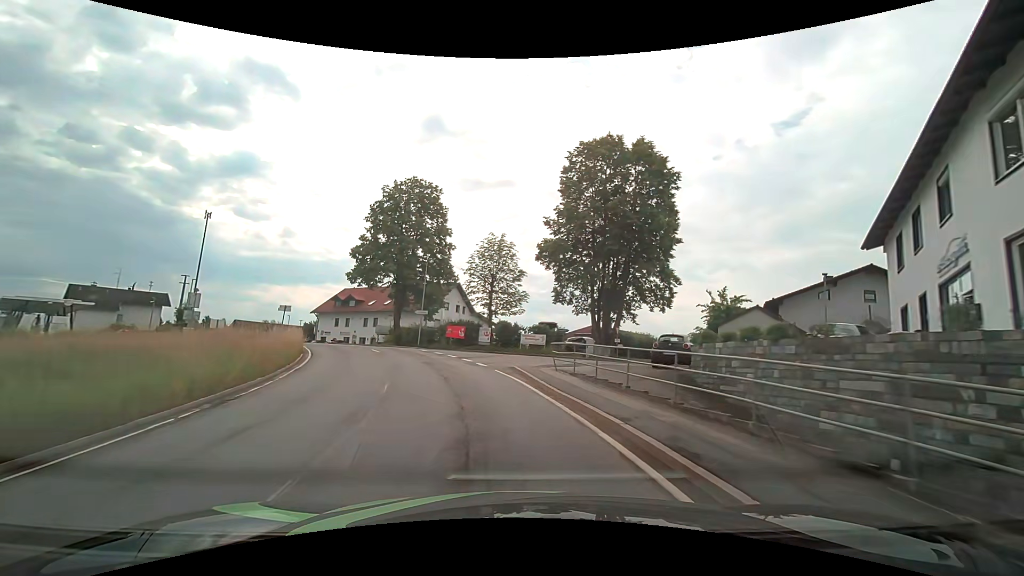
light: Day
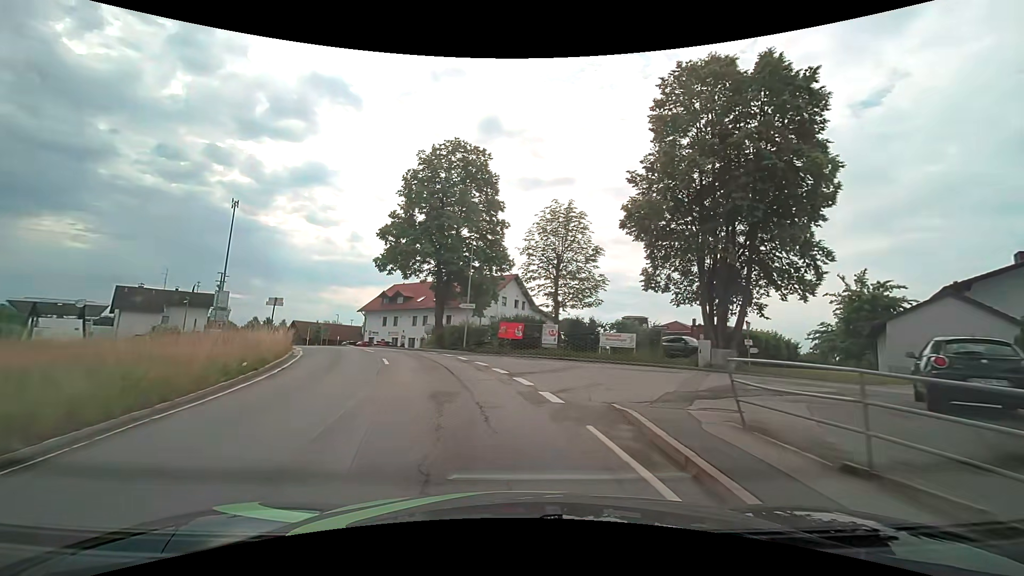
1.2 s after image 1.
(-0.7, +10.8) m; -7°
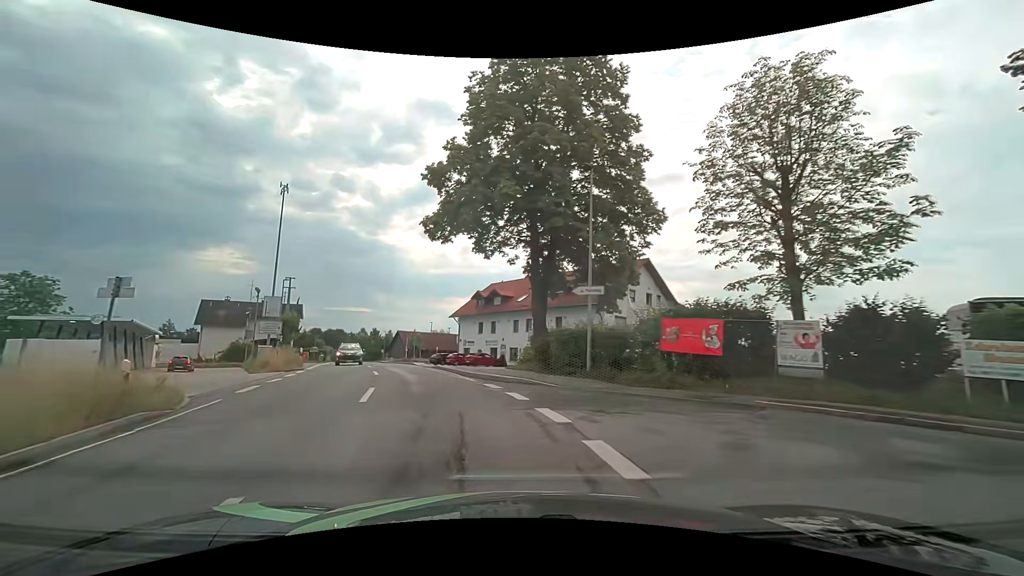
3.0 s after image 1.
(-1.7, +16.8) m; -12°
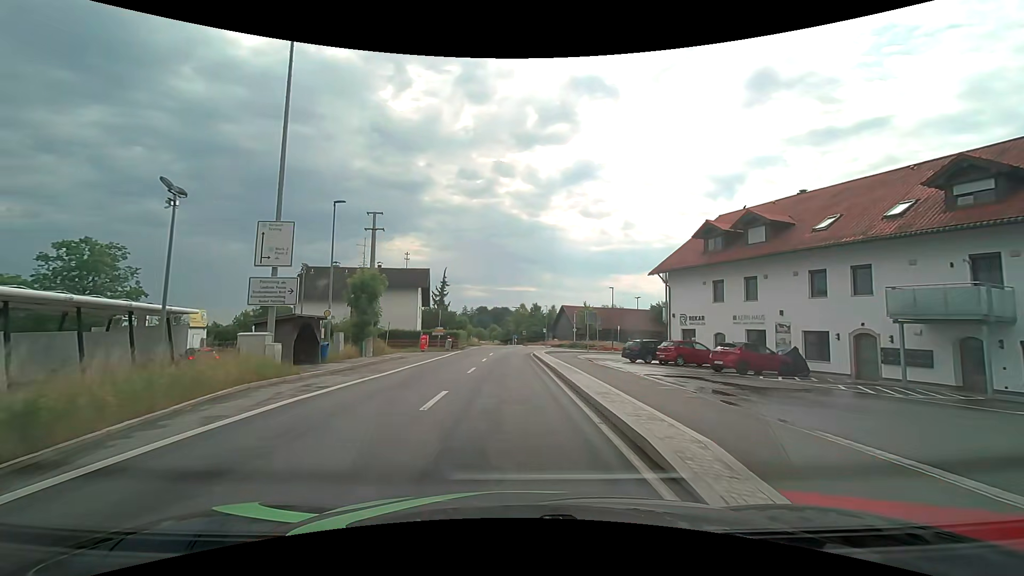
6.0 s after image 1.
(-6.2, +28.4) m; -20°
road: tertiary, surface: asphalt
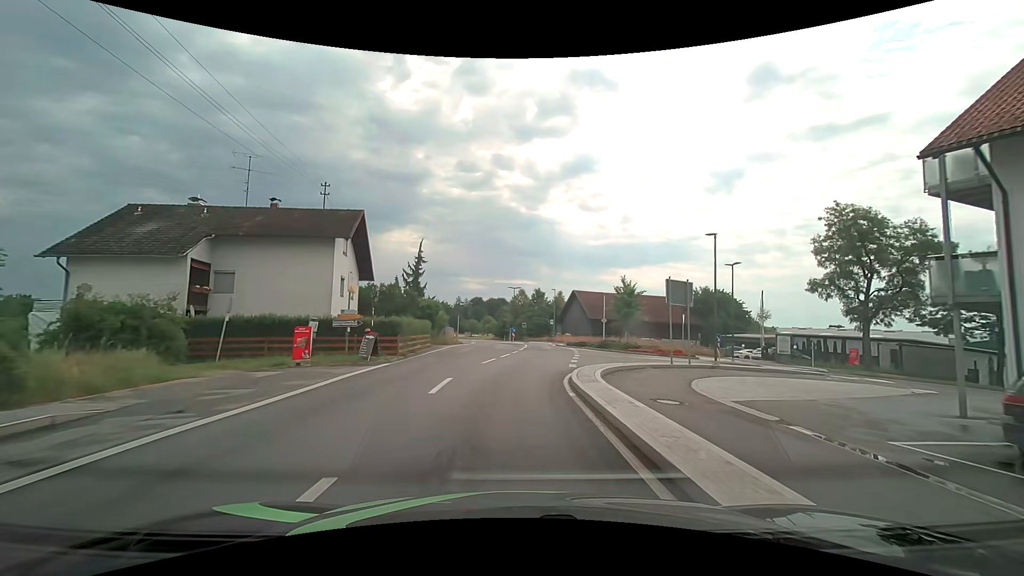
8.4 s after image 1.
(-0.2, +25.4) m; 0°
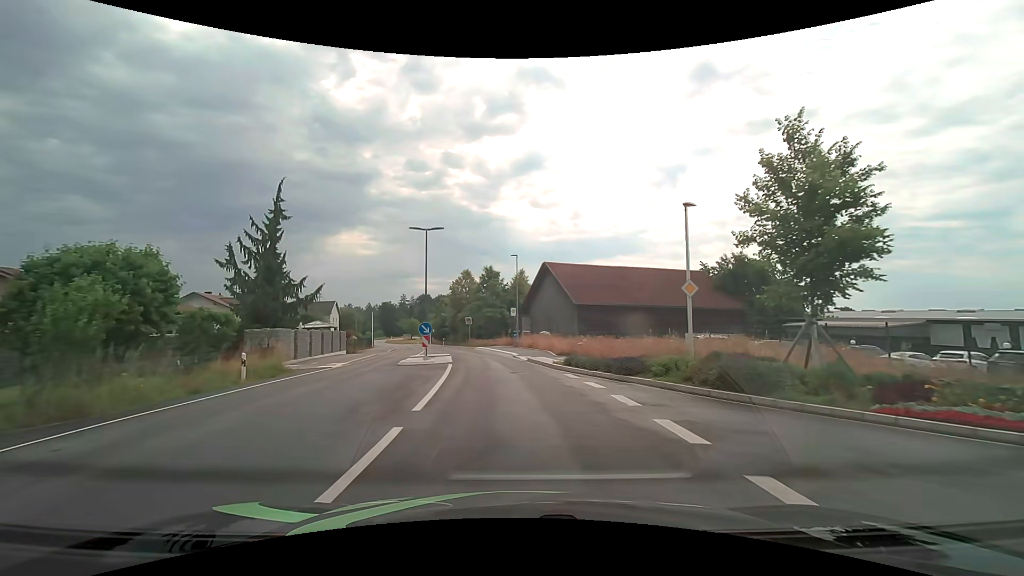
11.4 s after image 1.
(+1.5, +33.1) m; +6°
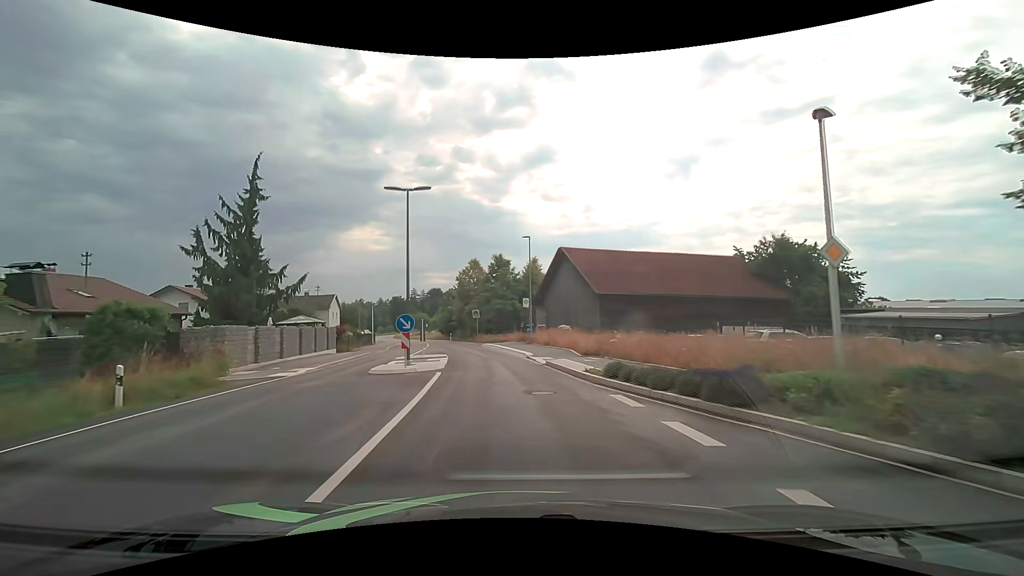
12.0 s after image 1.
(-0.1, +6.2) m; -2°
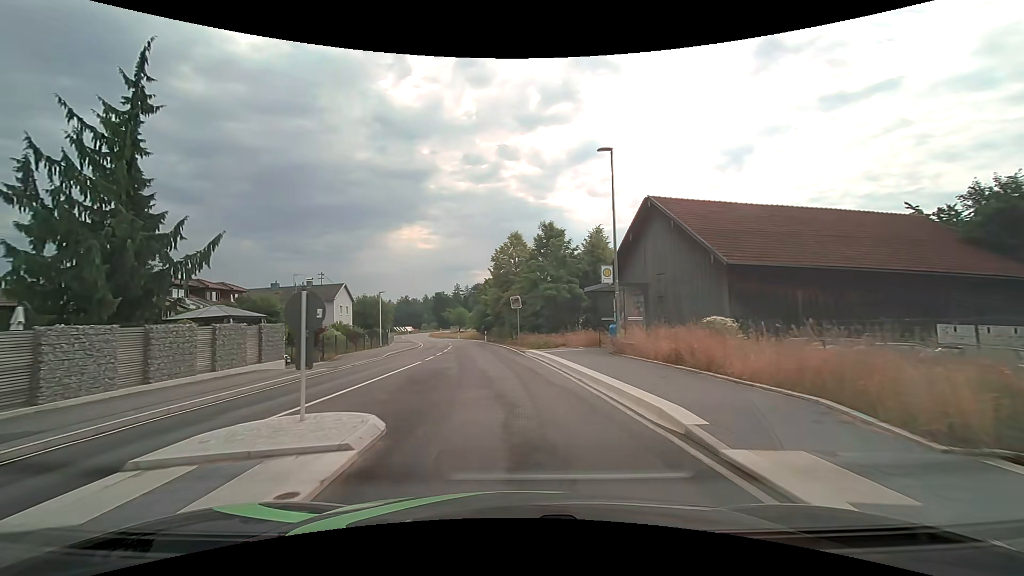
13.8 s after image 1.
(-0.9, +17.8) m; -6°
(0, +10) (-1, +20) (-2, +30) (-3, +40) (-5, +50) (-7, +60) (-9, +69) (-11, +79) (-14, +89) (-17, +98) m
